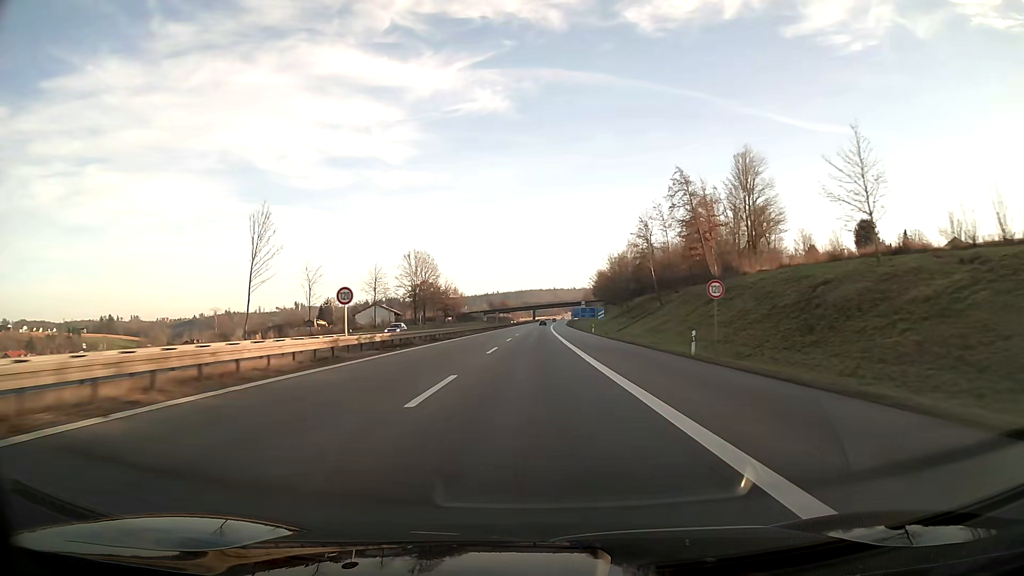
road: motorway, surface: asphalt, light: Day
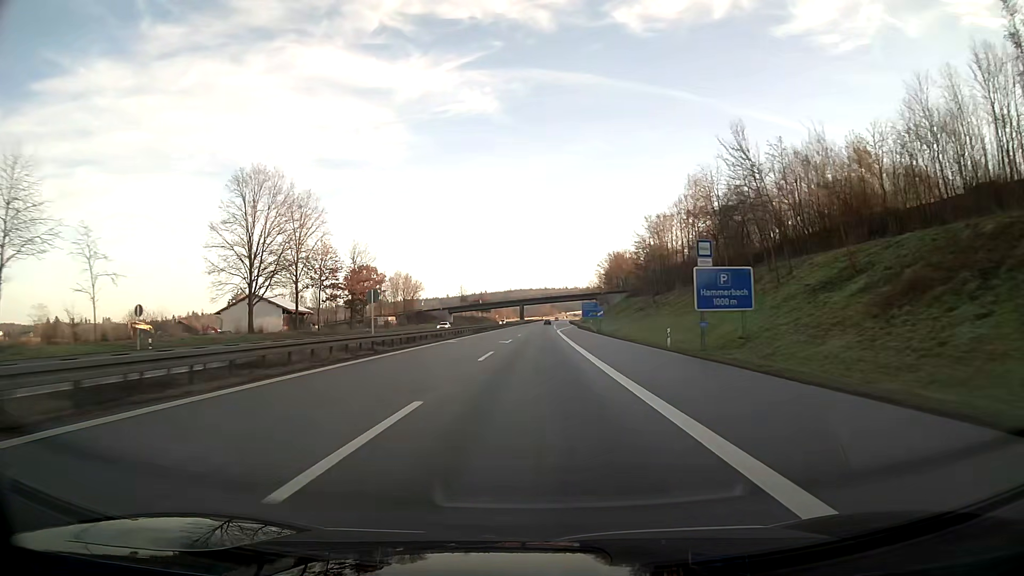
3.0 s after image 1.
(+0.7, +95.0) m; +1°
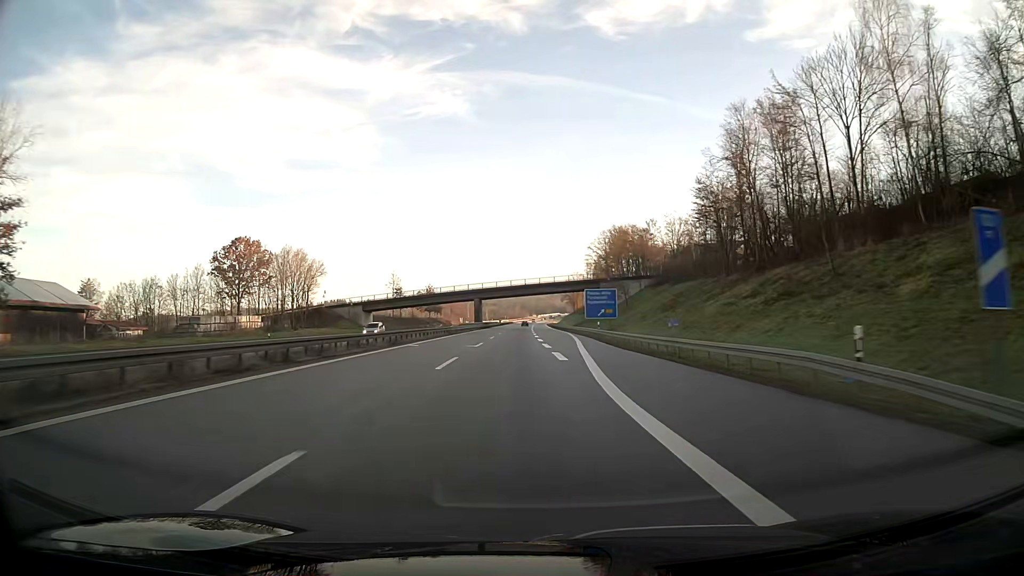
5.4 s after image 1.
(+1.4, +76.0) m; +3°
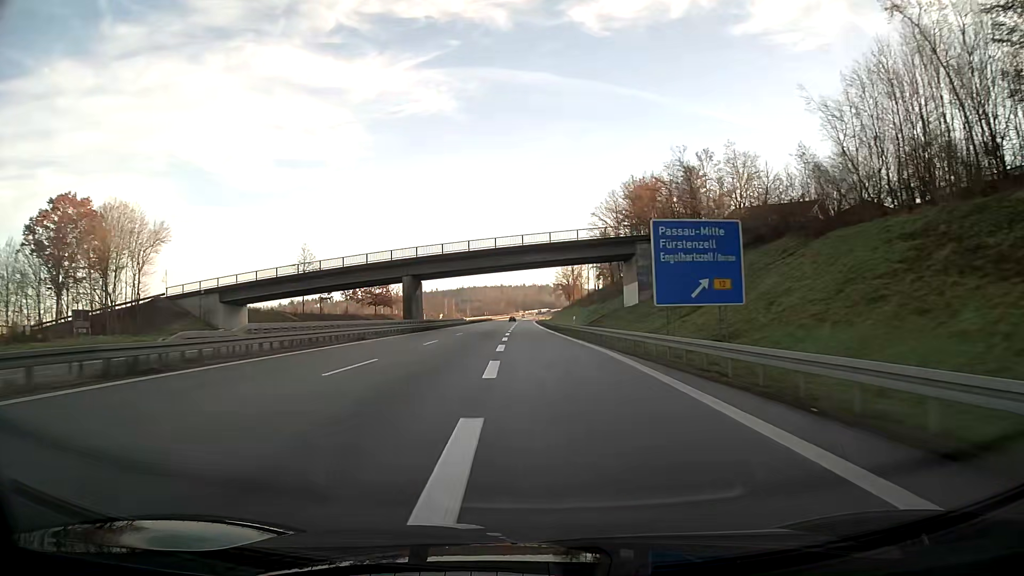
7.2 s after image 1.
(+0.7, +56.7) m; +1°
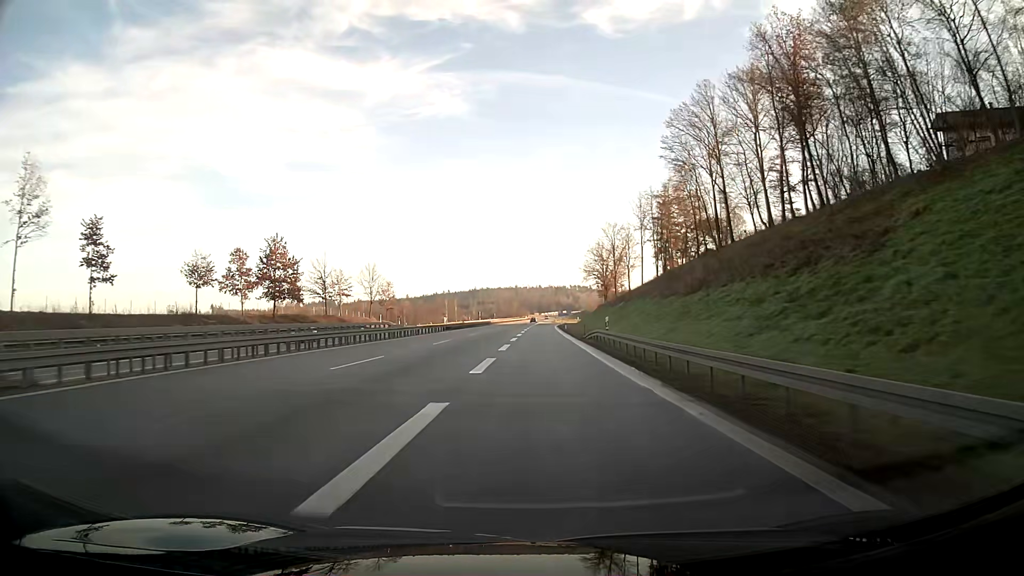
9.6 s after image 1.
(-0.7, +69.8) m; -1°
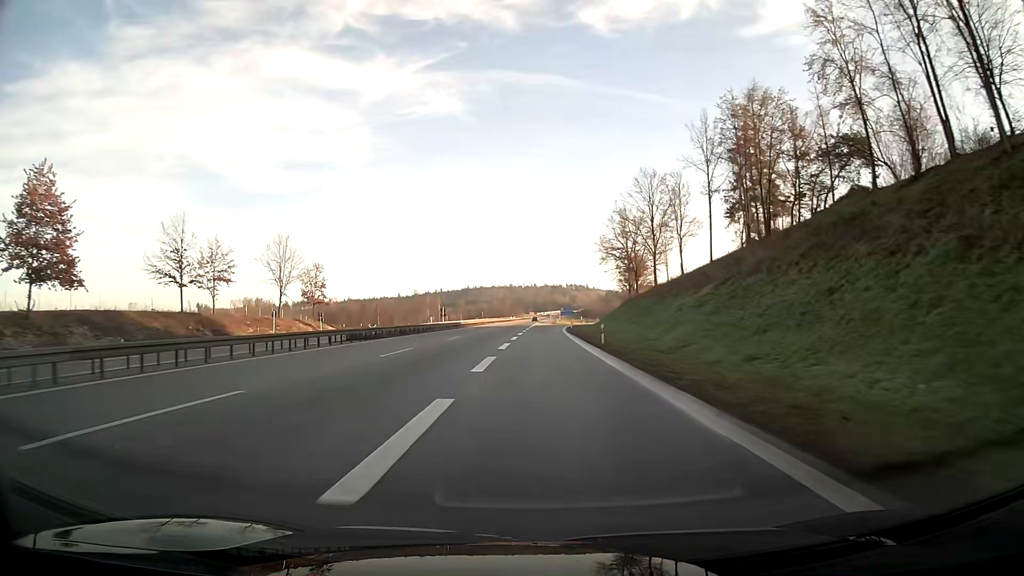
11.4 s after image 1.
(0.0, +47.5) m; 0°
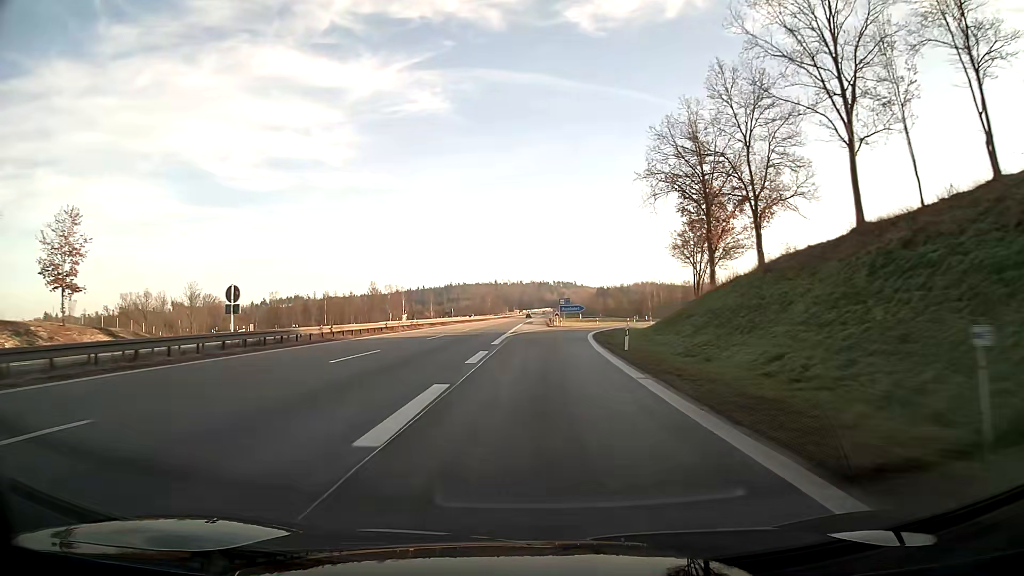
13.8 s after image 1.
(+0.6, +57.4) m; +1°
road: motorway_link
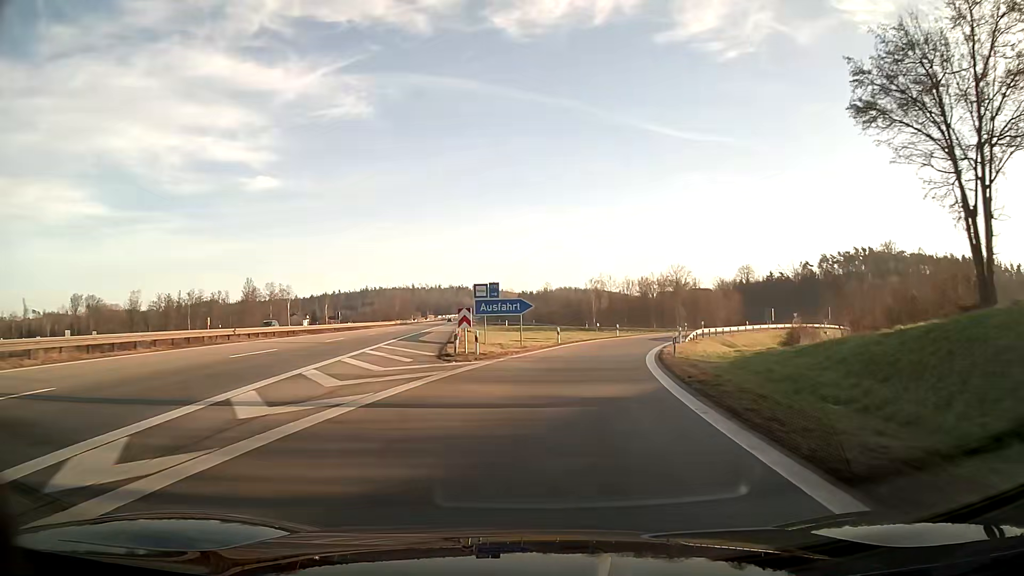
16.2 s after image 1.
(+2.4, +49.0) m; +8°
